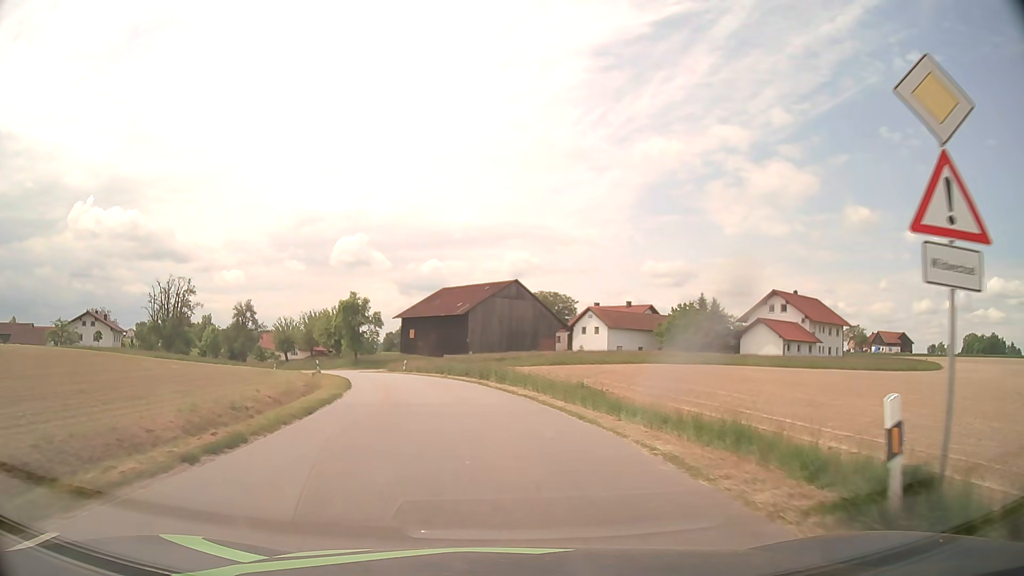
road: tertiary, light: Day
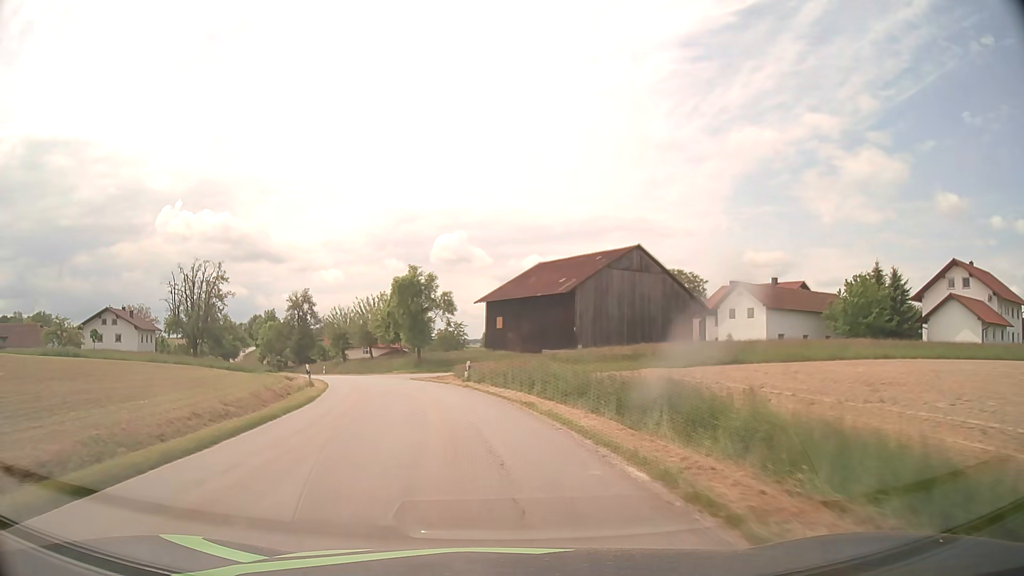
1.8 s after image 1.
(-1.2, +24.3) m; -8°
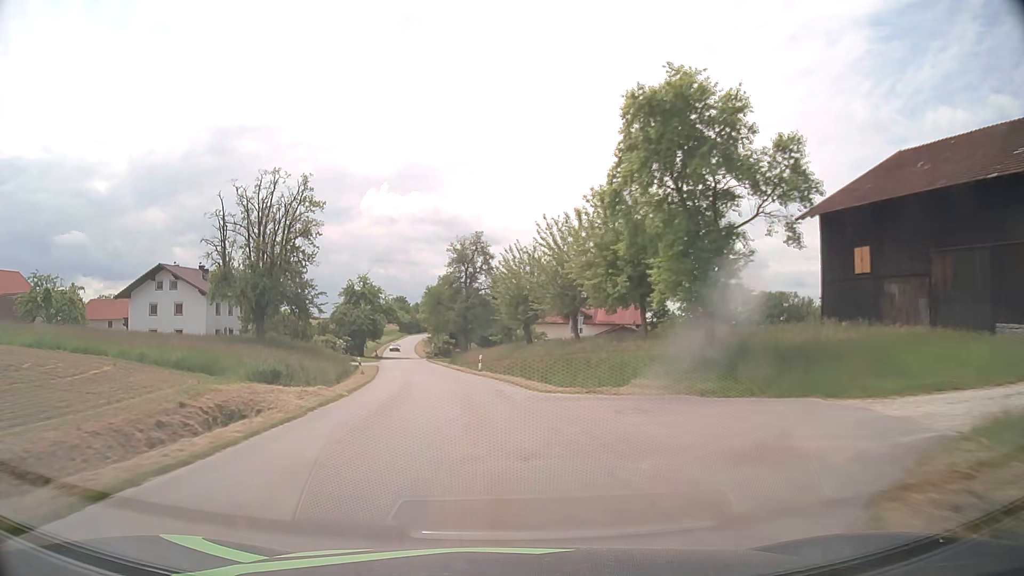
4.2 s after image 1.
(-7.1, +40.6) m; -18°
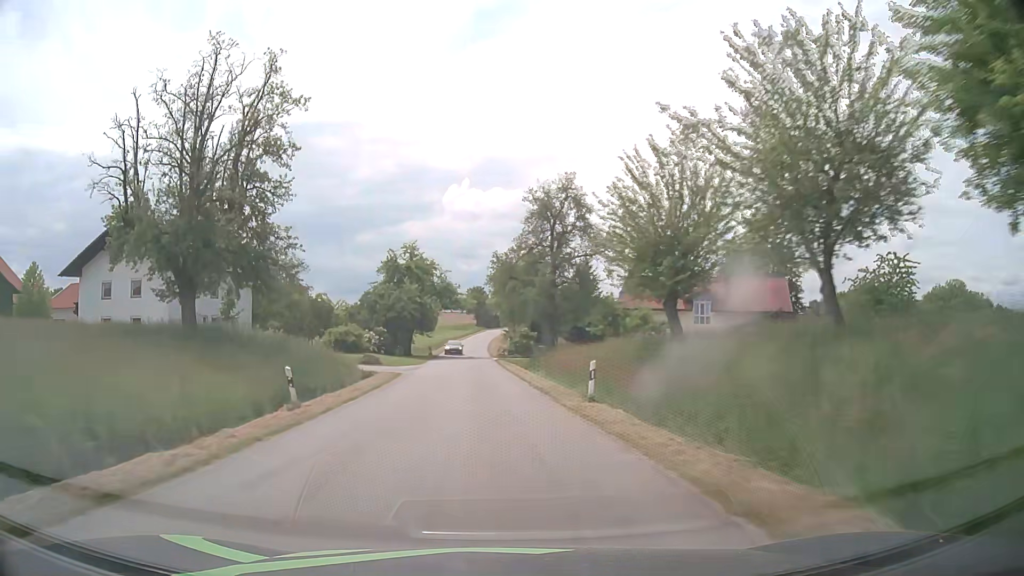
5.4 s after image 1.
(-1.5, +23.9) m; -7°
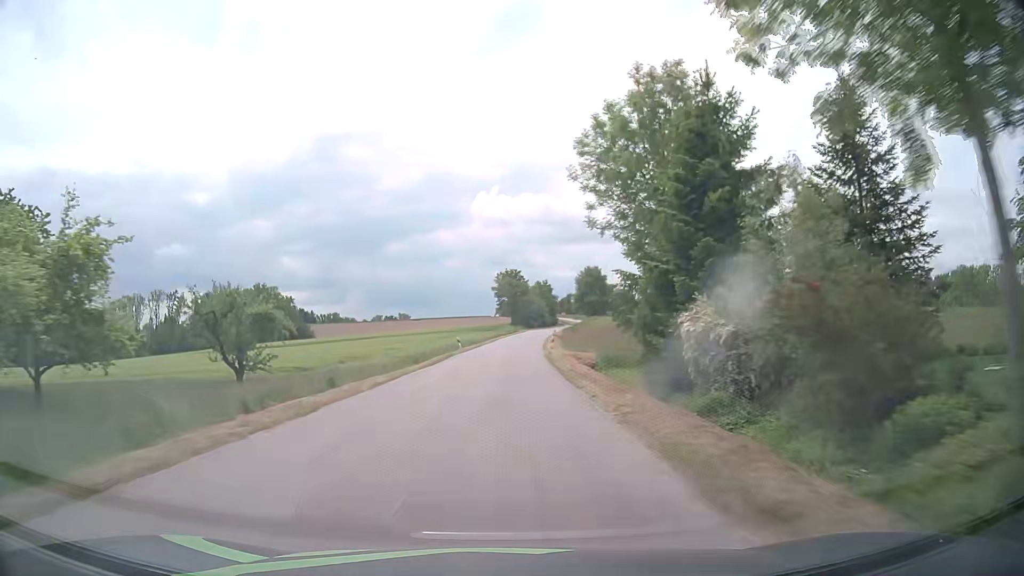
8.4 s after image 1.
(-3.5, +66.1) m; -3°
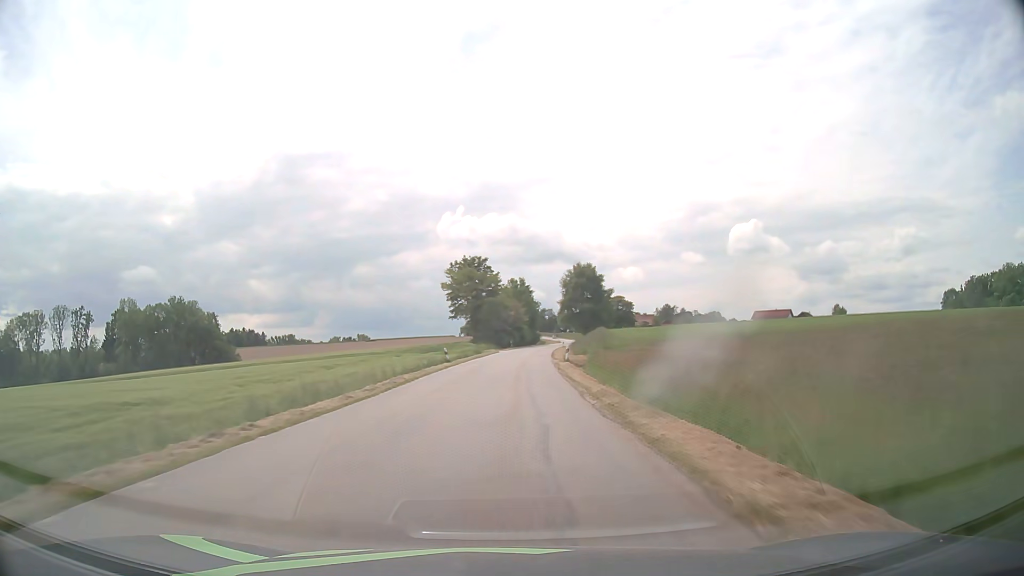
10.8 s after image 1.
(+0.9, +54.3) m; +2°
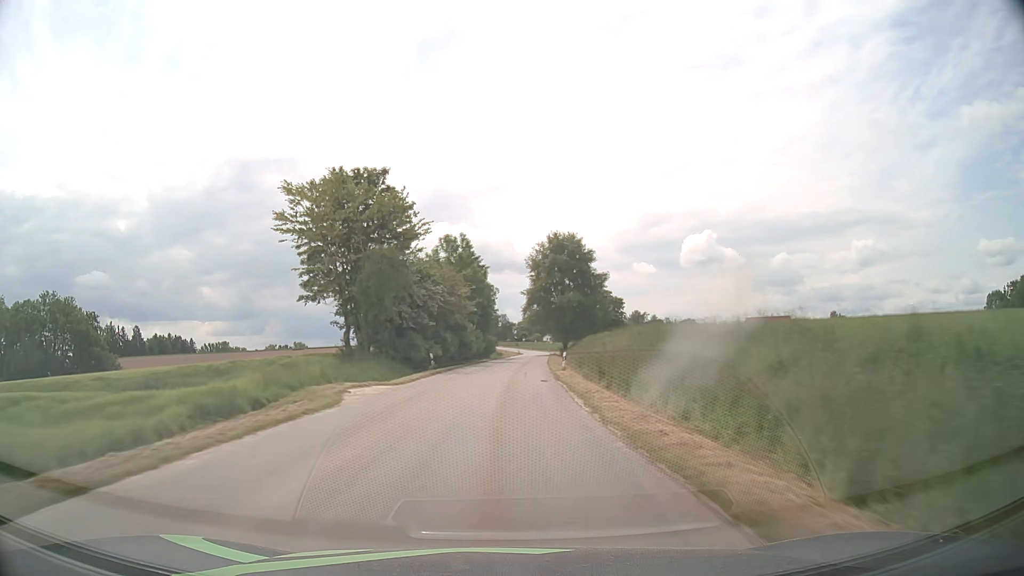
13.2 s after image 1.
(+2.0, +54.8) m; +4°
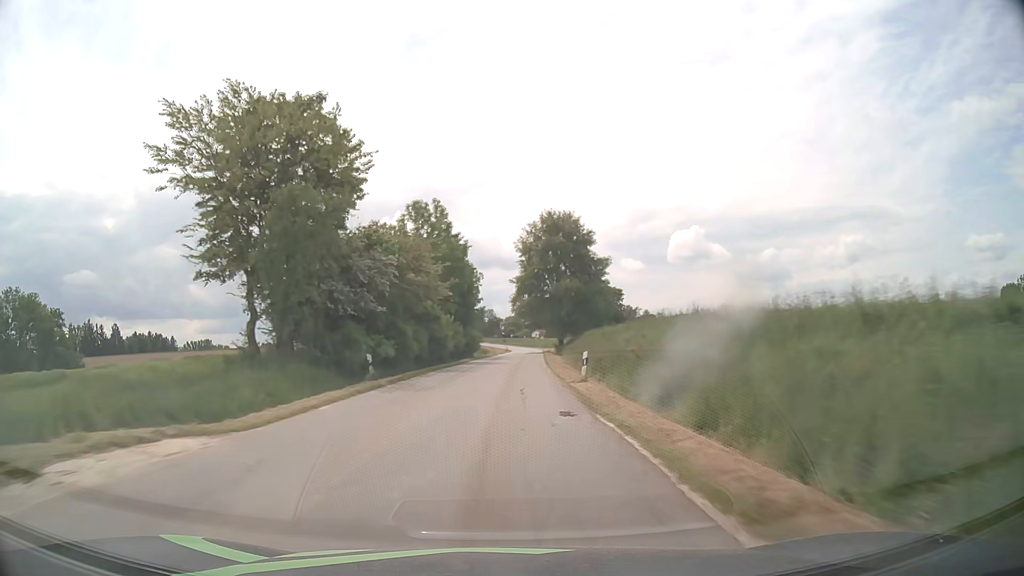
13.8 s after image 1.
(+0.2, +13.7) m; +1°
(0, +10) (0, +20) (+1, +30) (+1, +40) (+1, +50) (+2, +60) (+2, +70) (+3, +80) (+3, +90) (+4, +100) m
